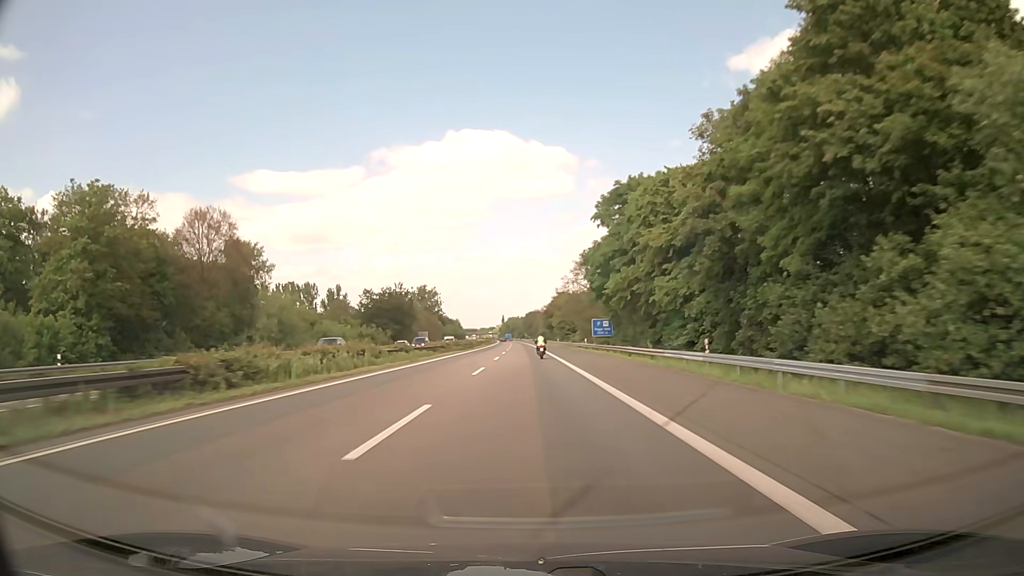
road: motorway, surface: asphalt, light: Day
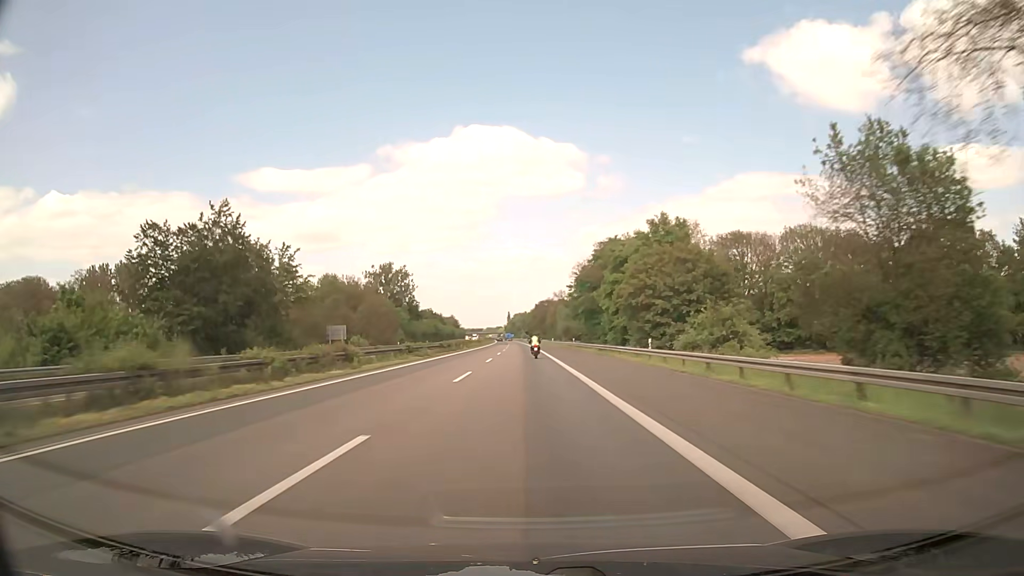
(-0.7, +93.6) m; -1°
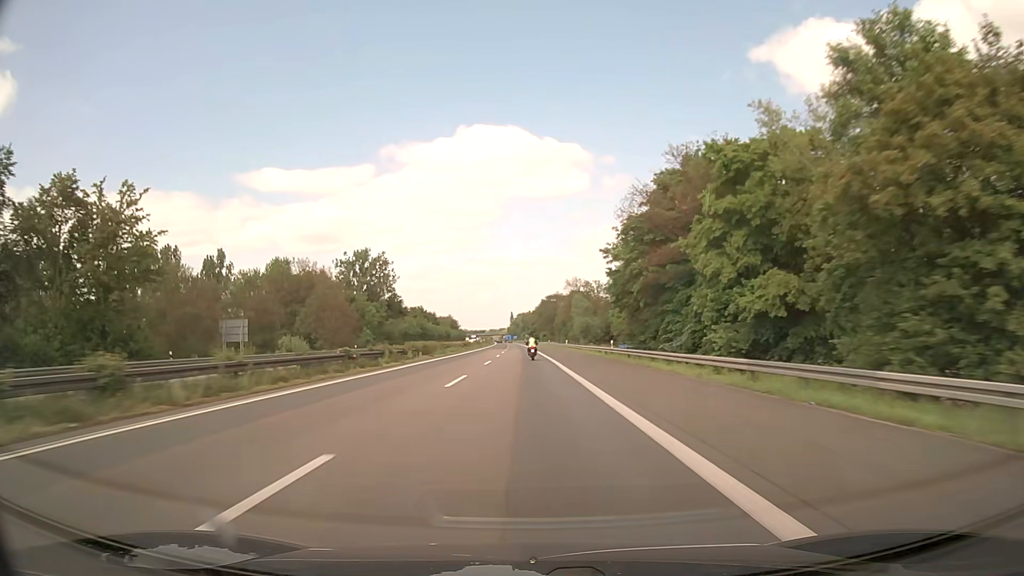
(-0.1, +37.4) m; 0°
(0, +10) (0, +20) (0, +30) (0, +40) (0, +50) (0, +60) (-1, +70) (-1, +80) (-1, +90) (-1, +100) m
